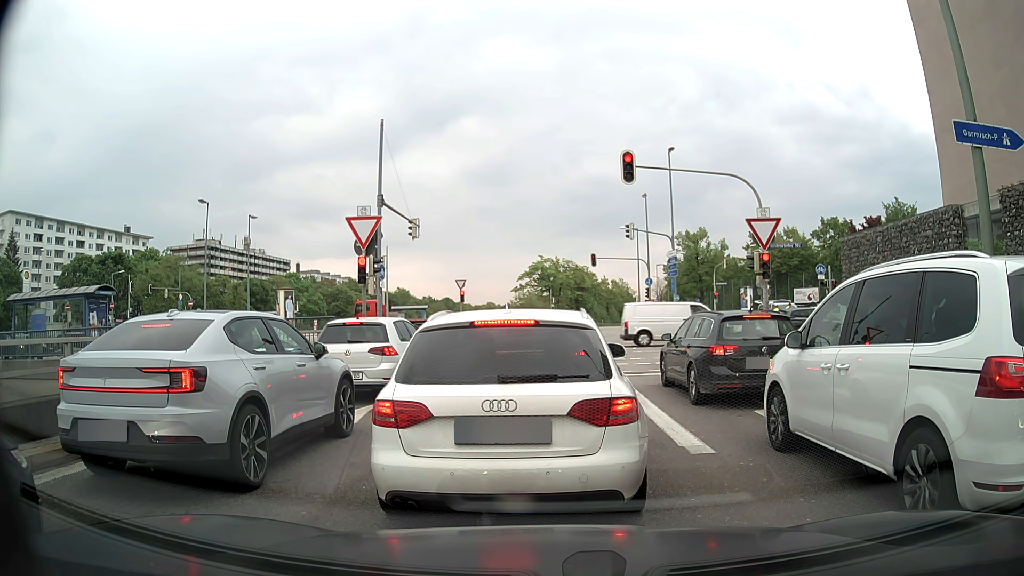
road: motorway_link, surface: asphalt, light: Day
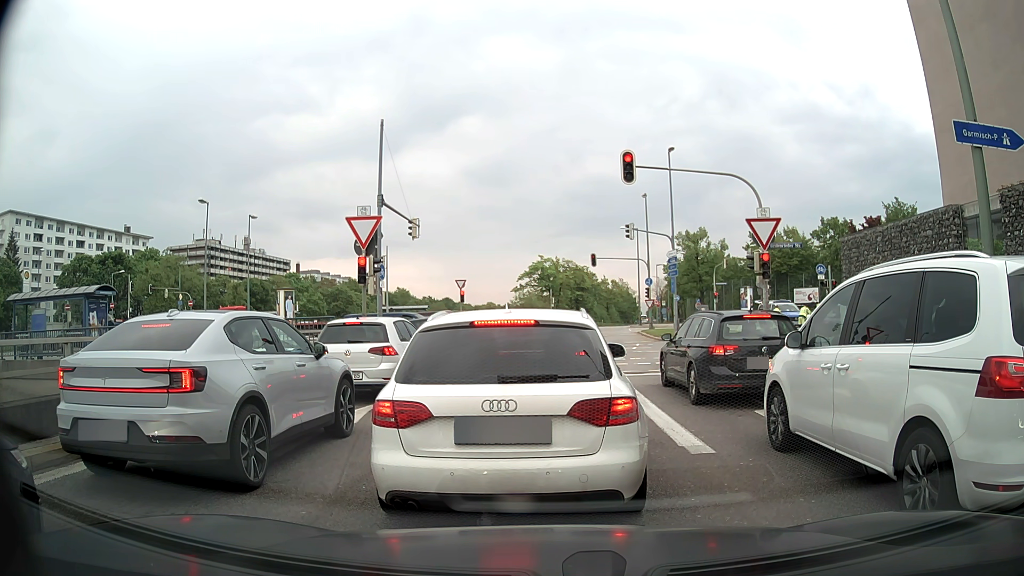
(0.0, 0.0) m; 0°
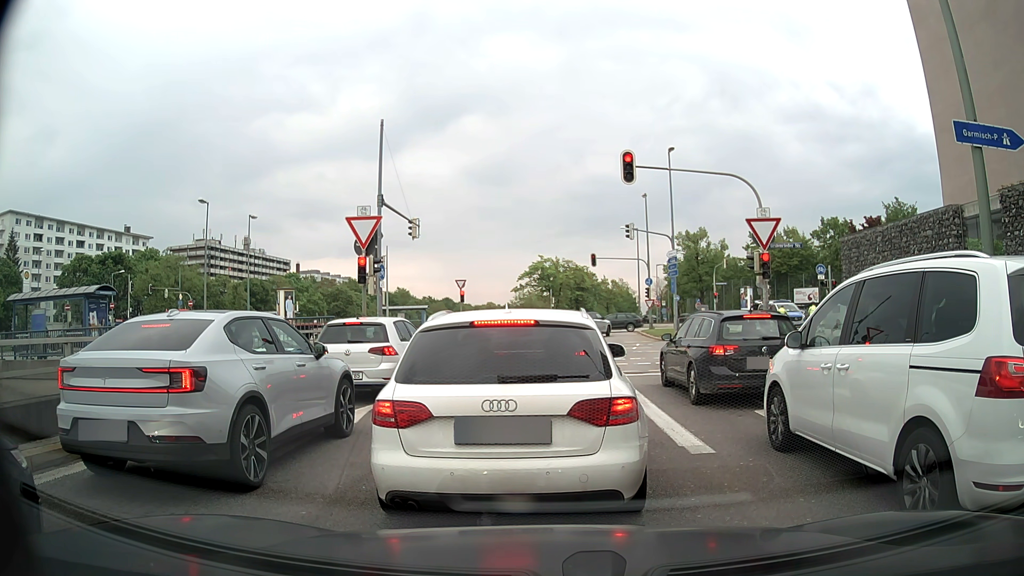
(0.0, 0.0) m; 0°
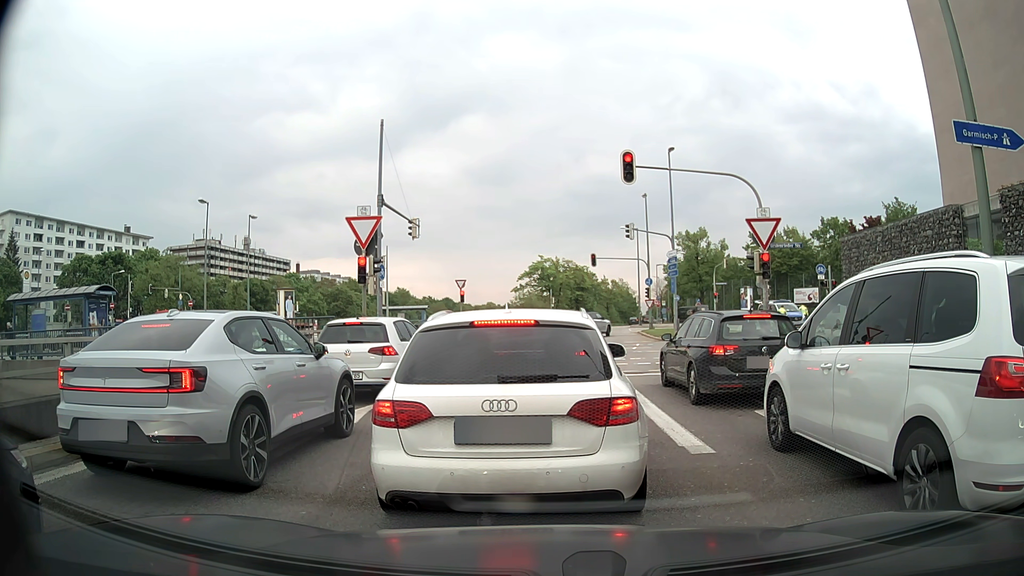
(0.0, 0.0) m; 0°
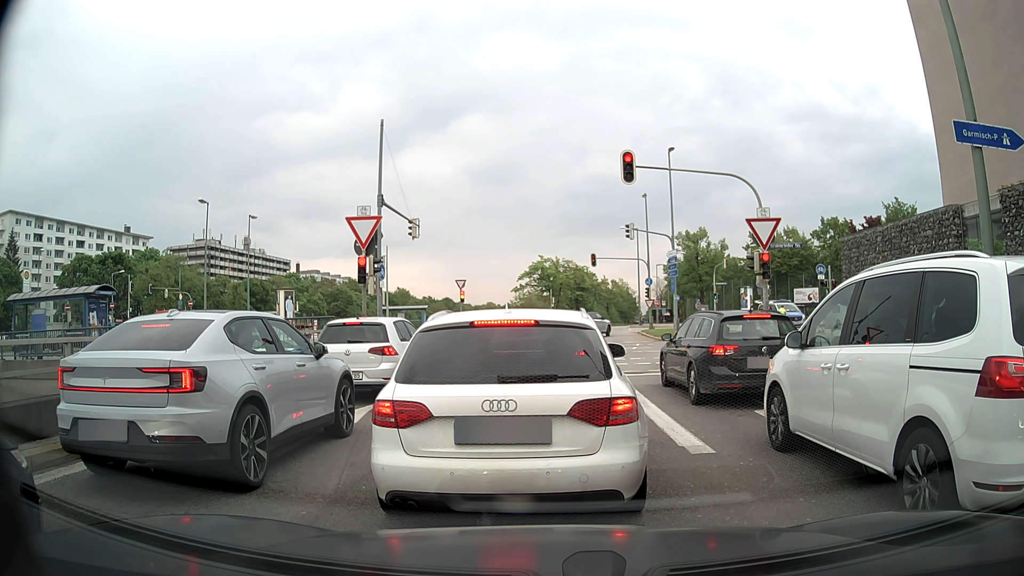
(0.0, 0.0) m; 0°
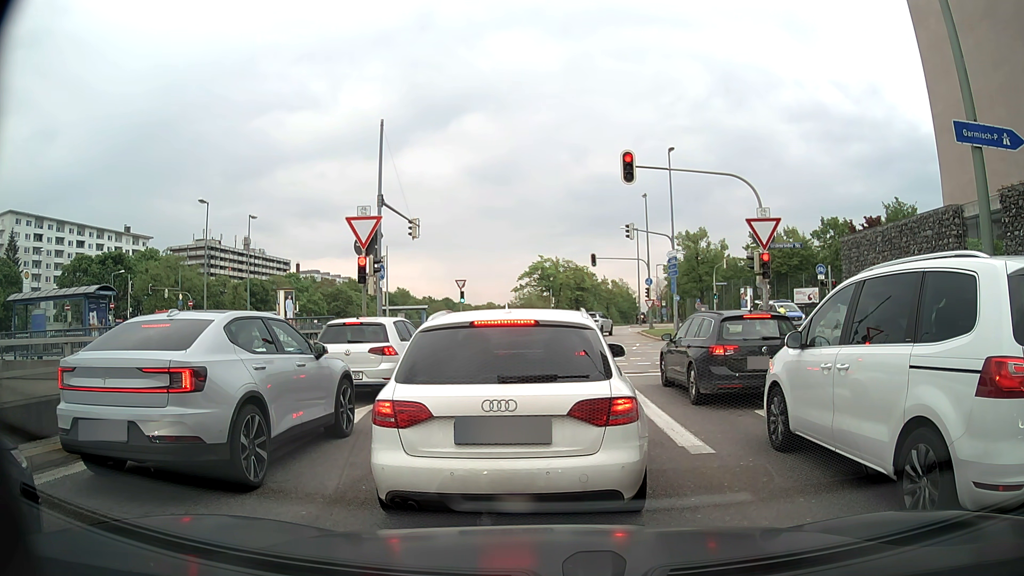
(0.0, 0.0) m; 0°
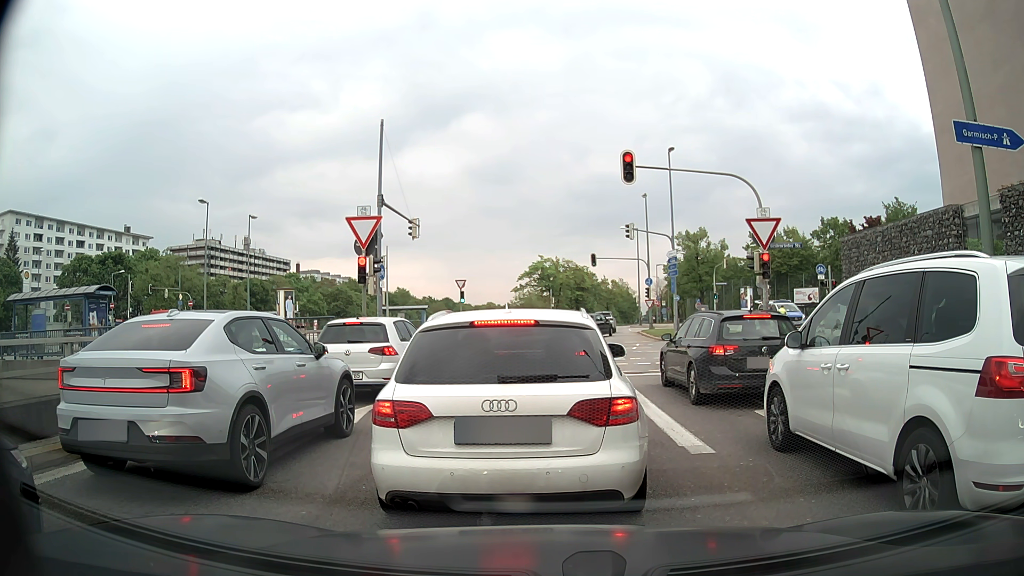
(0.0, 0.0) m; 0°
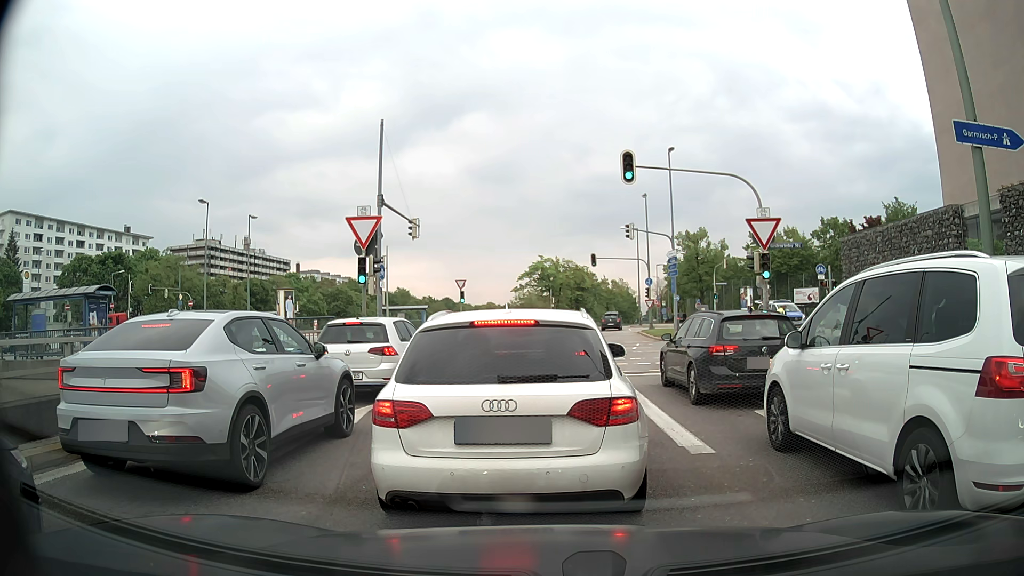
(0.0, 0.0) m; 0°
